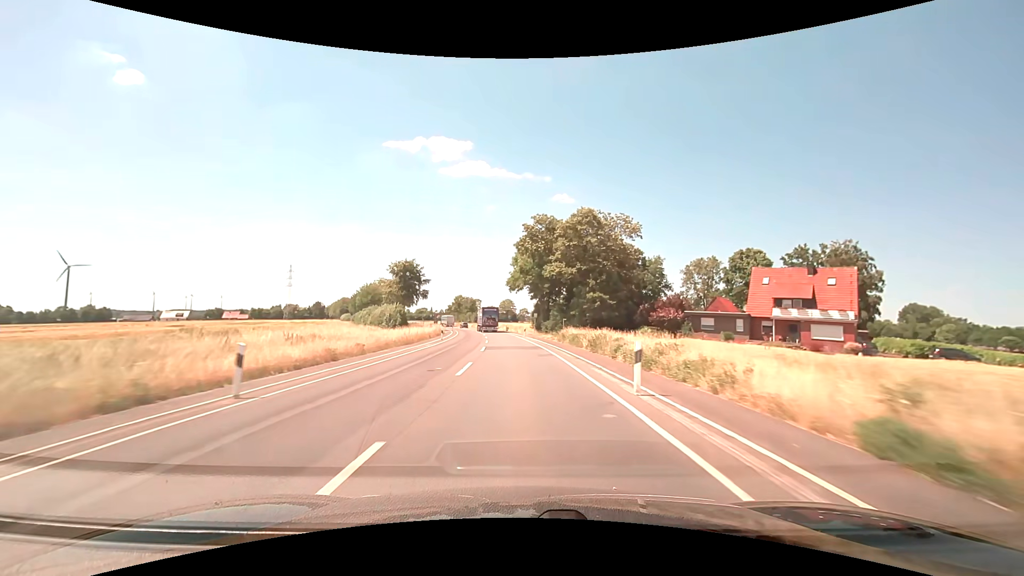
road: secondary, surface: asphalt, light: Day
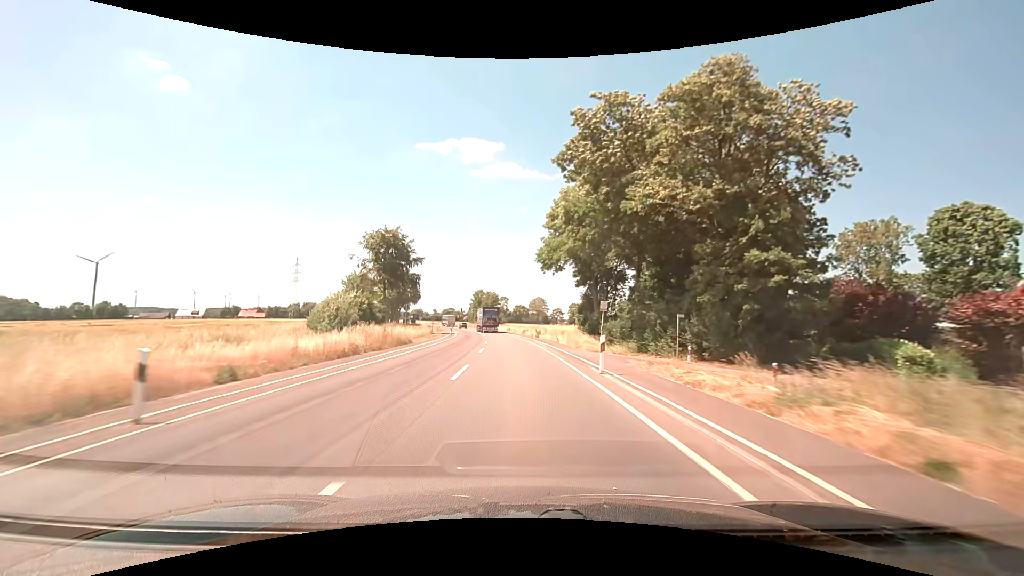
(-1.1, +37.6) m; -3°
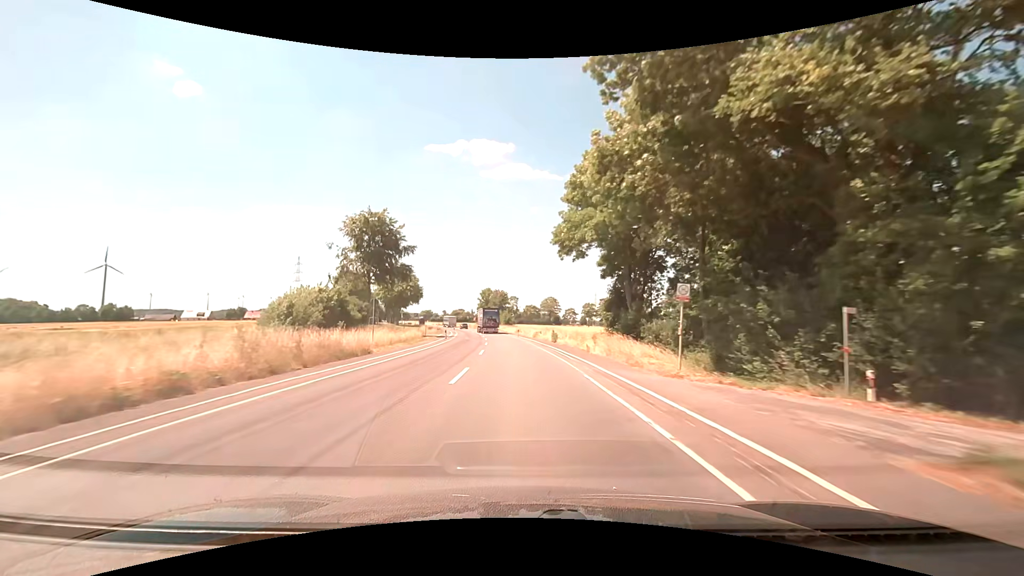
(-0.1, +12.5) m; -1°
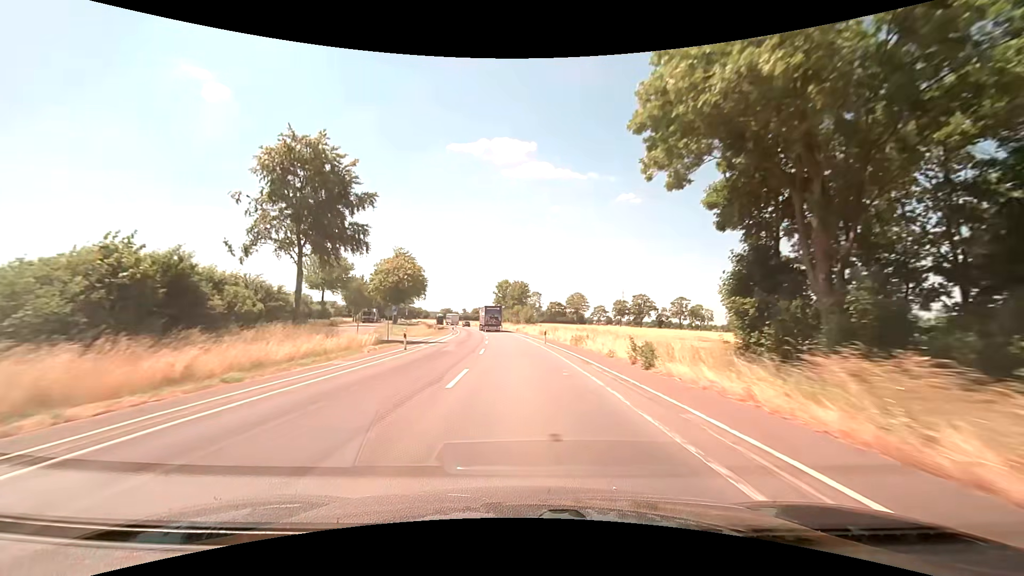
(-0.5, +25.0) m; -2°
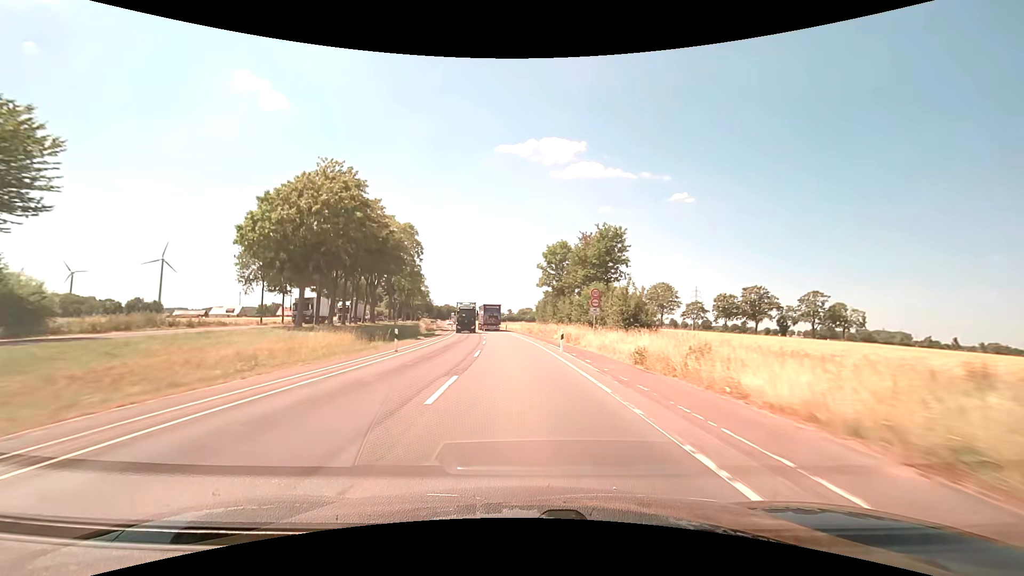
(-3.2, +62.4) m; -6°
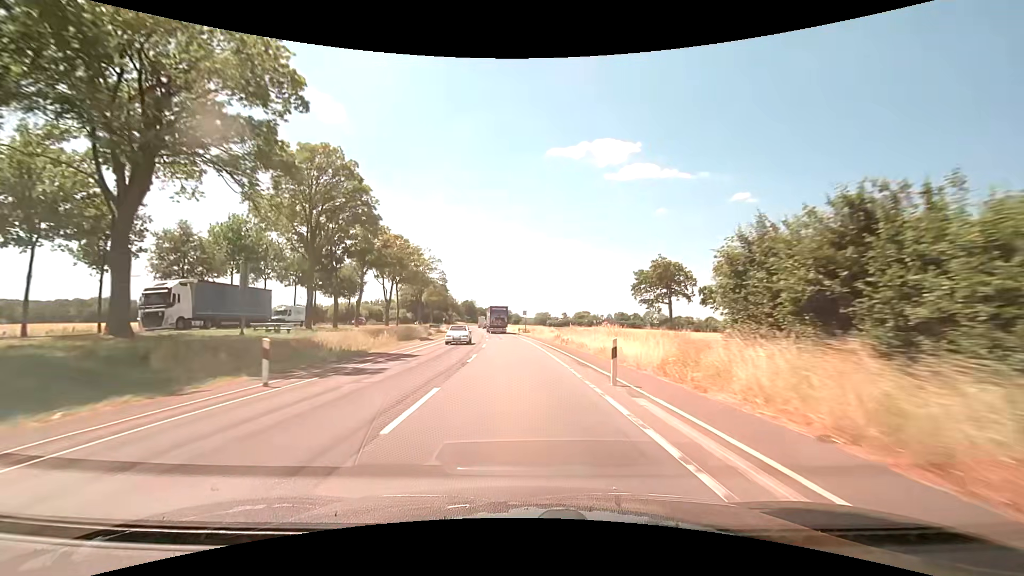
(-3.1, +62.3) m; -6°
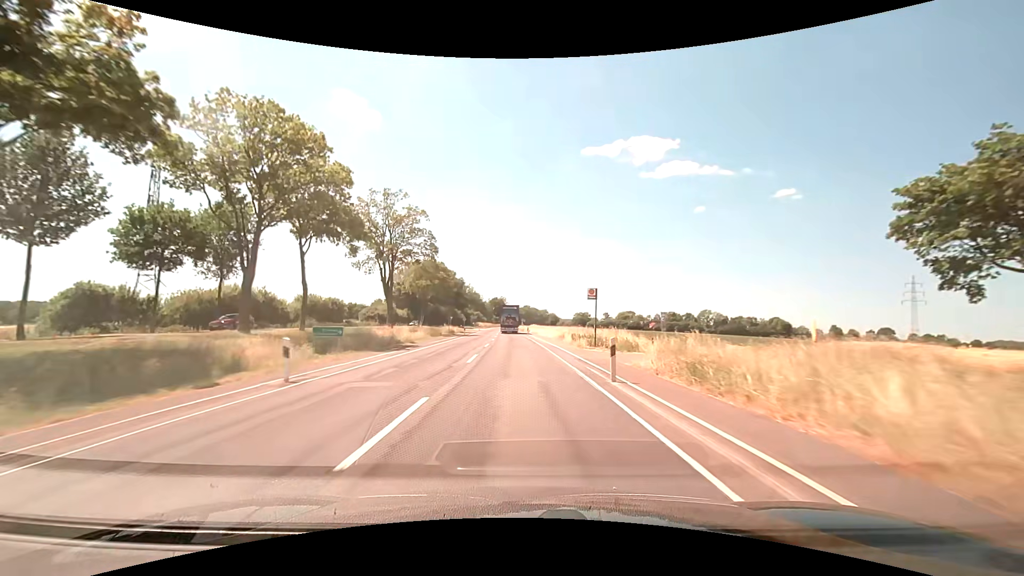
(-1.9, +49.9) m; -4°
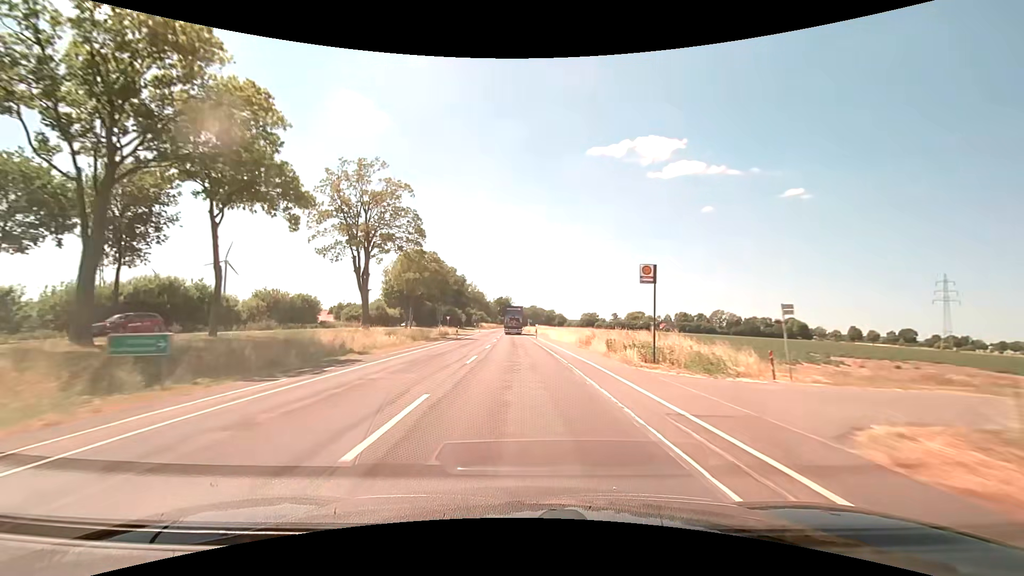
(0.0, +12.5) m; -1°
(0, +10) (0, +20) (0, +30) (-1, +40) (-1, +50) (-1, +60) (-1, +70) (-2, +80) (-2, +90) (-2, +100) m
